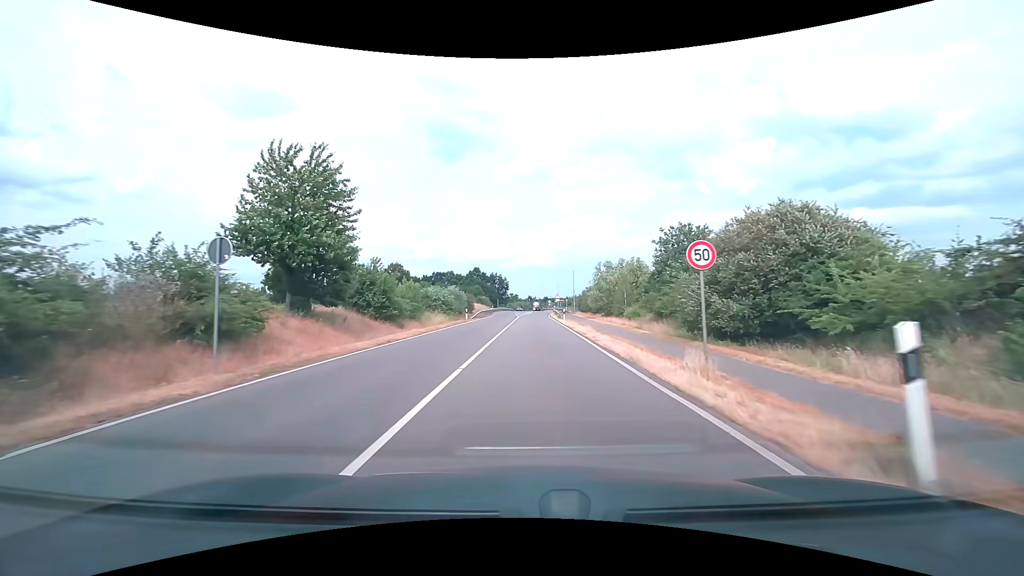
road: secondary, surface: asphalt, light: Day
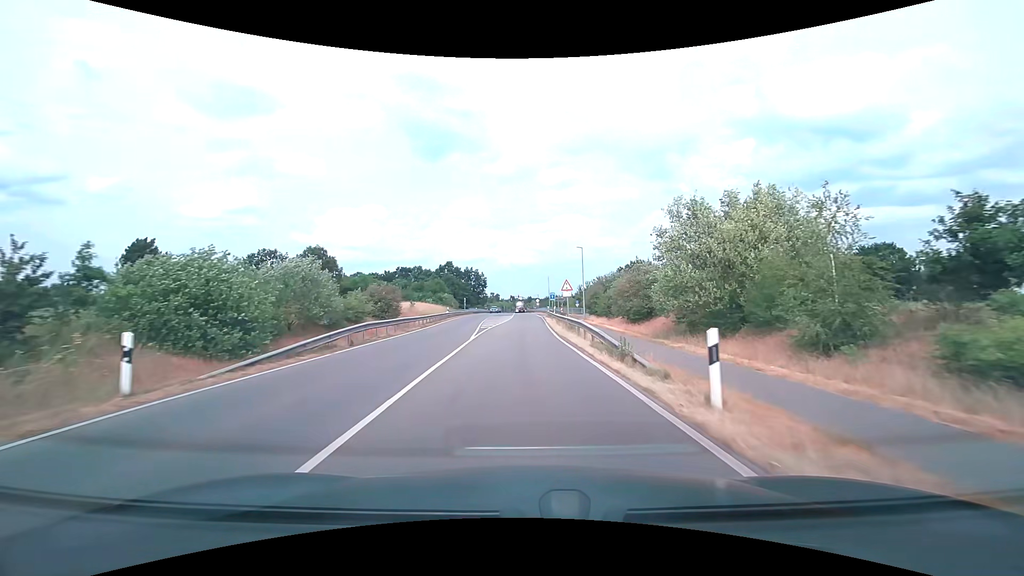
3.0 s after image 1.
(+0.6, +37.6) m; +2°
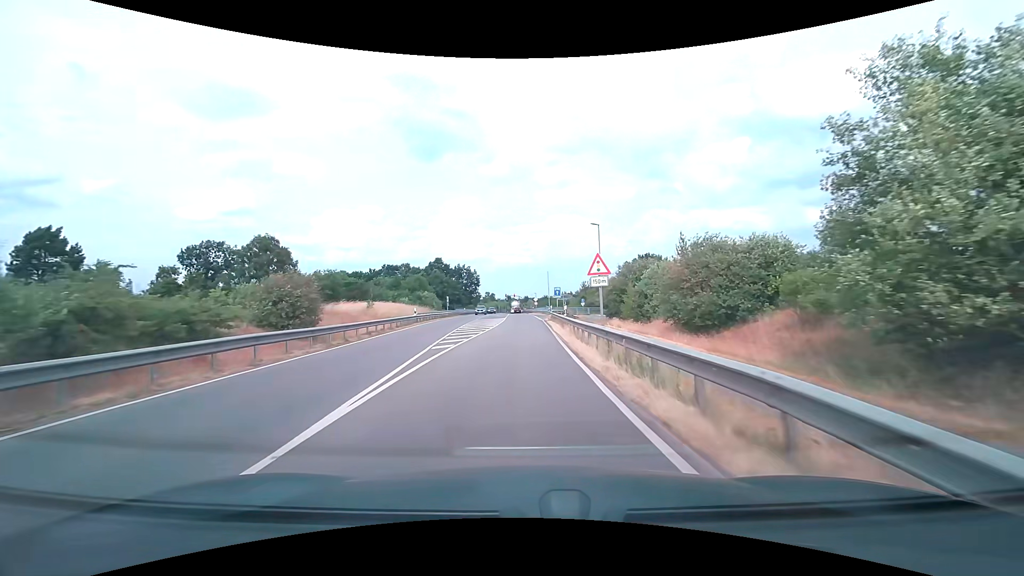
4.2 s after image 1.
(+0.1, +15.3) m; 0°
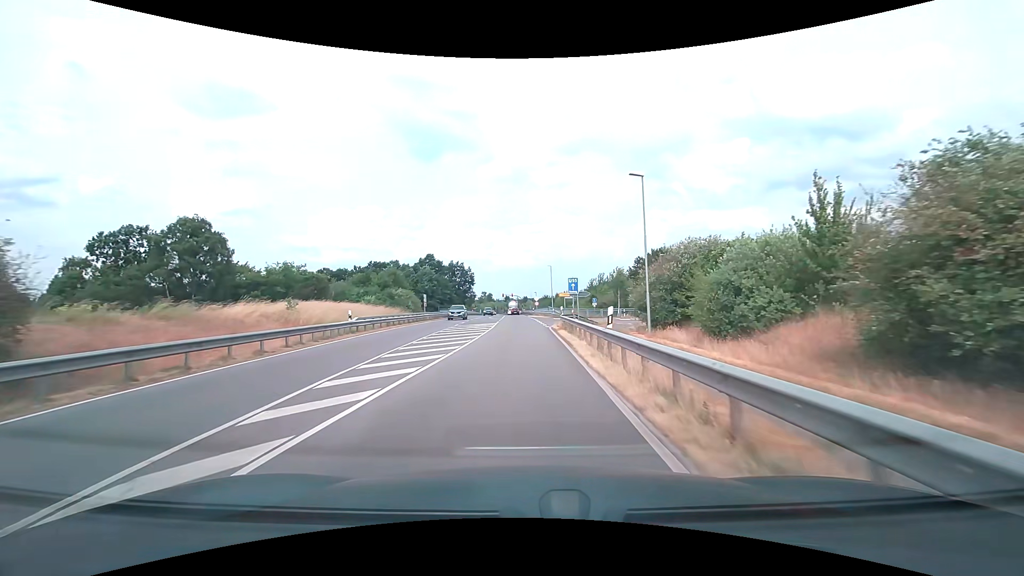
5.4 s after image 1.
(0.0, +15.3) m; 0°
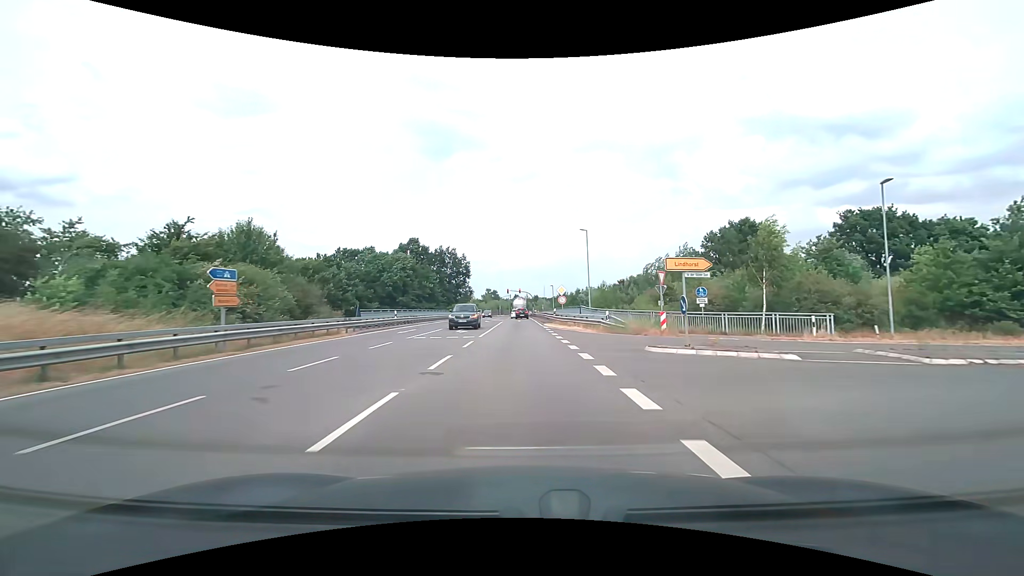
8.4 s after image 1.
(-0.4, +38.2) m; -1°
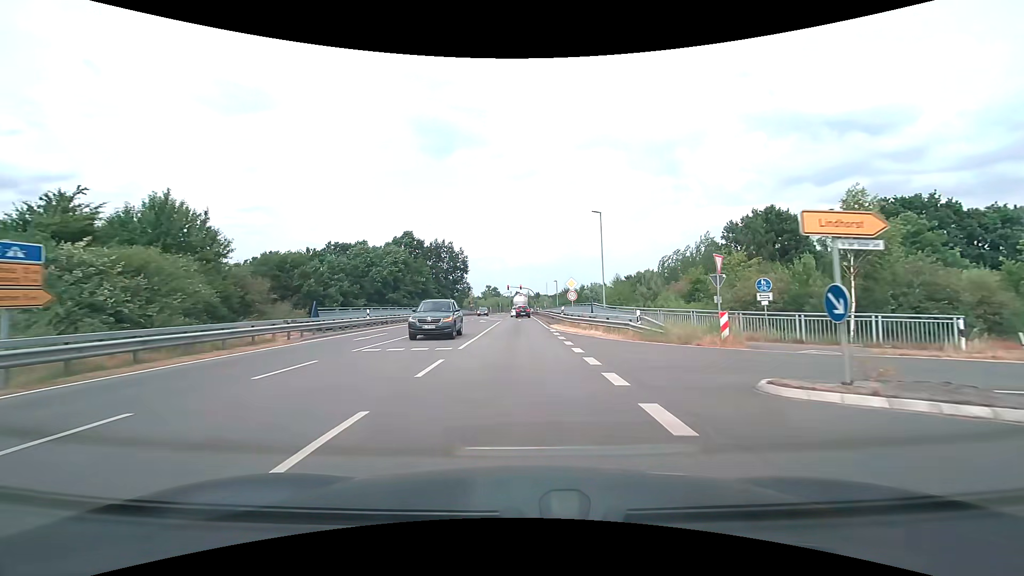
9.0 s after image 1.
(0.0, +7.3) m; 0°
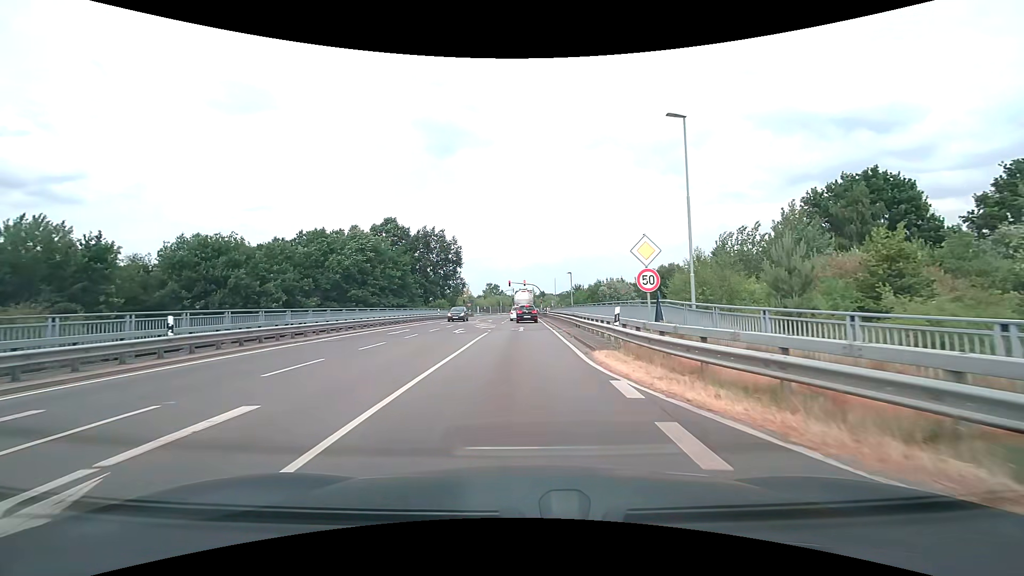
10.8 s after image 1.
(0.0, +18.5) m; 0°
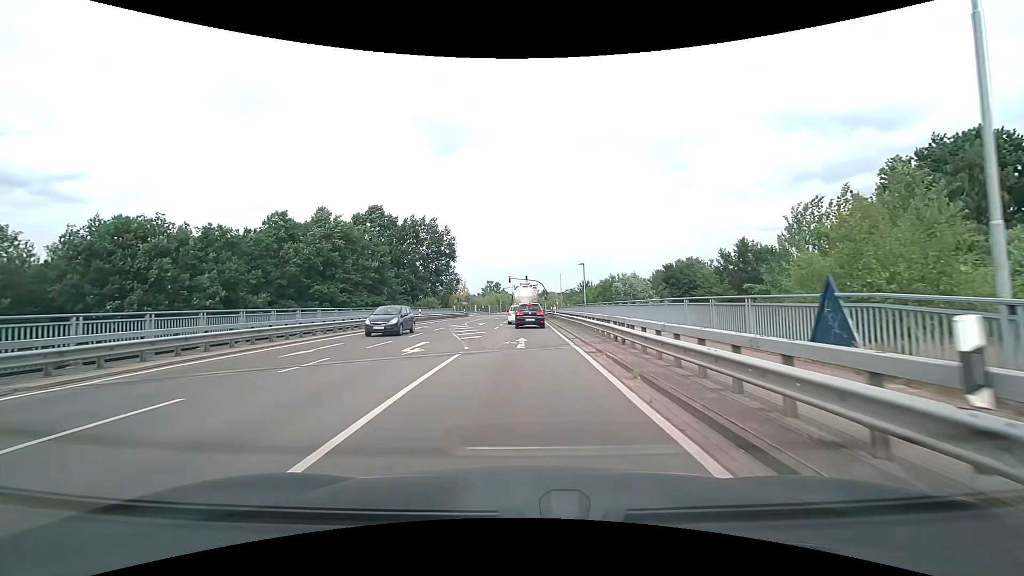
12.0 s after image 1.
(0.0, +11.4) m; 0°
(0, +10) (0, +20) (0, +30) (0, +40) (0, +50) (0, +60) (0, +70) (0, +80) (0, +90) (+1, +100) m
